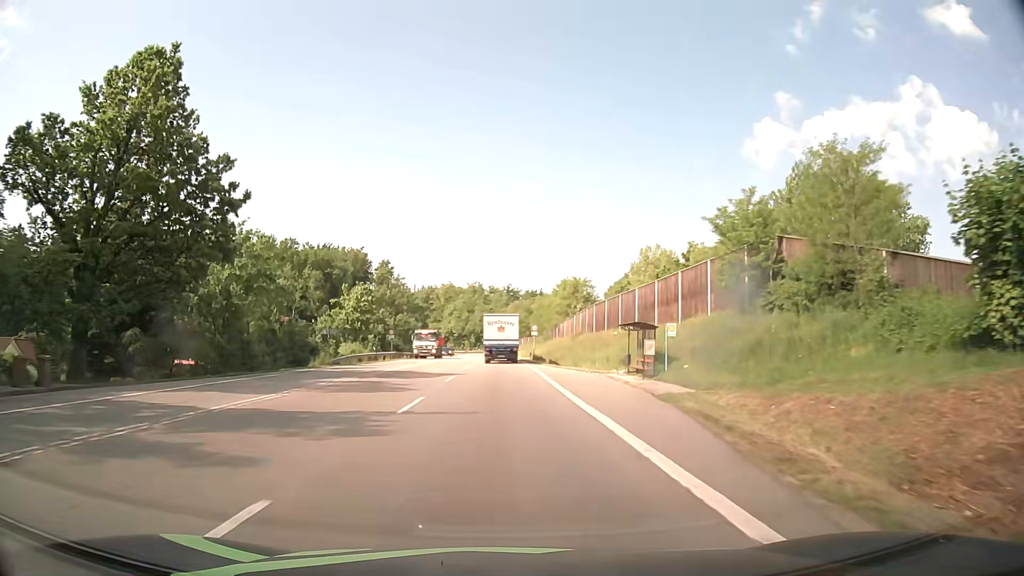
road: secondary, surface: asphalt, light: Day
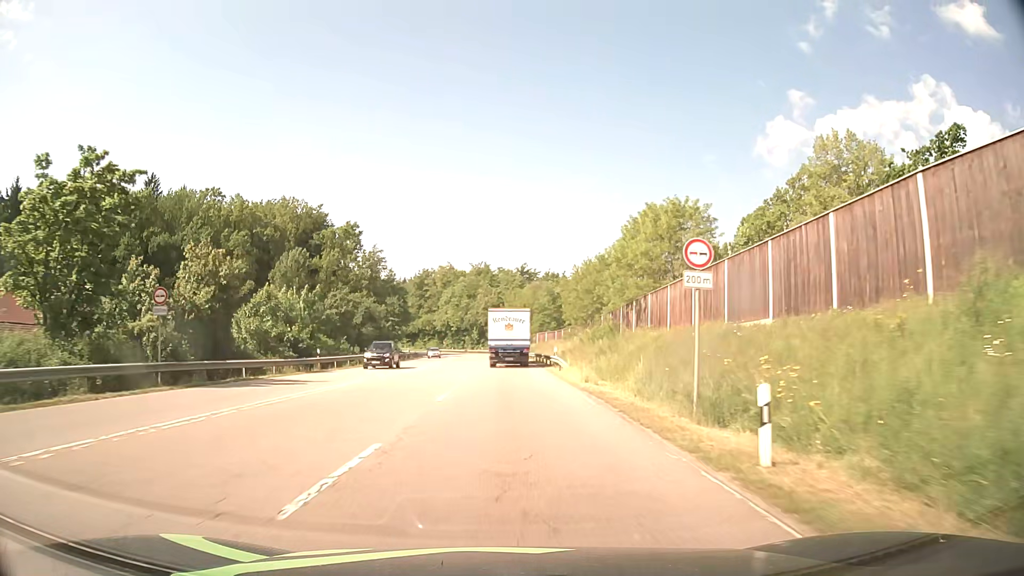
(-0.5, +54.0) m; -1°
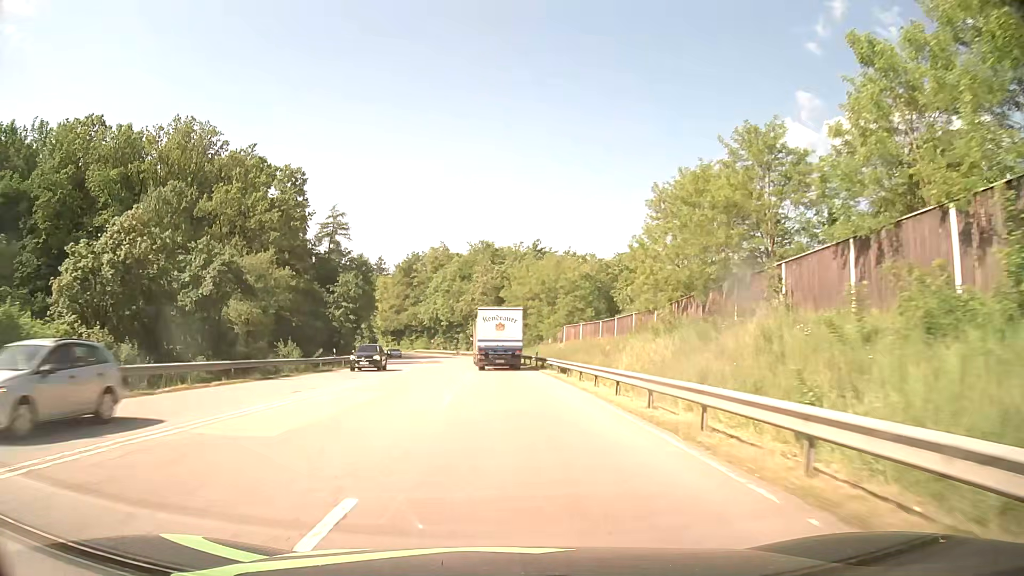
(-0.3, +41.5) m; -1°
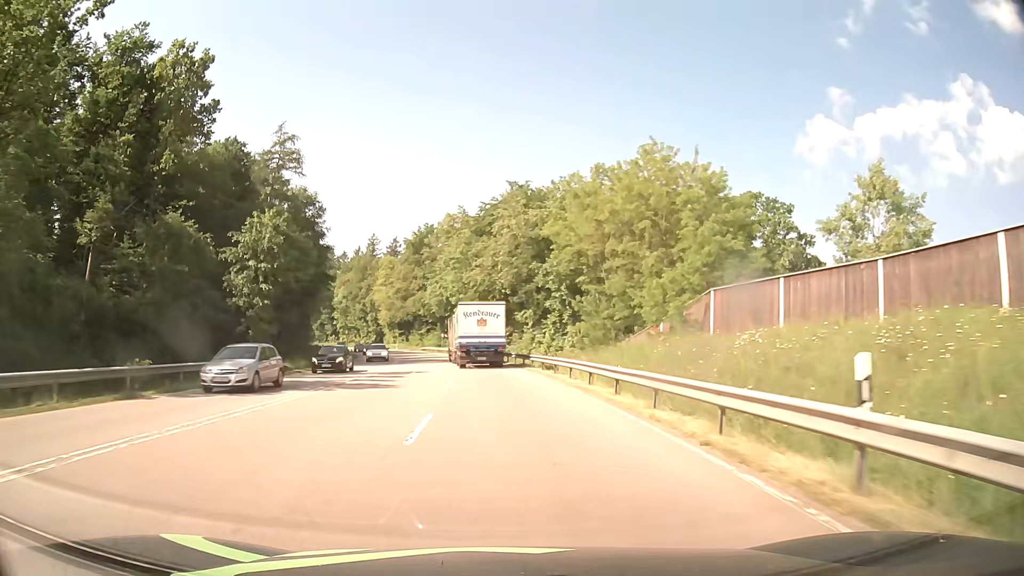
(-0.5, +41.1) m; -3°
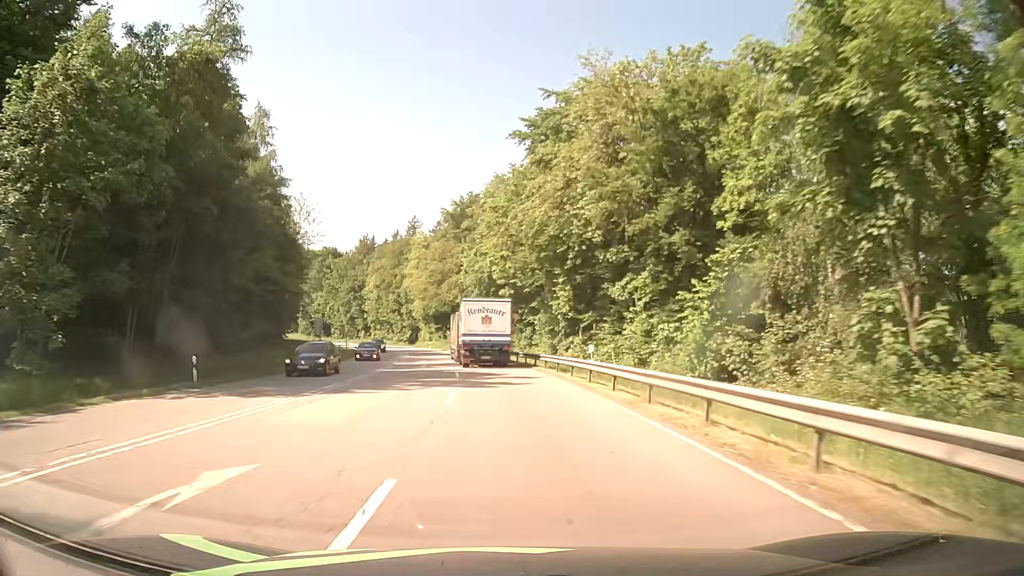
(-1.1, +30.6) m; -5°
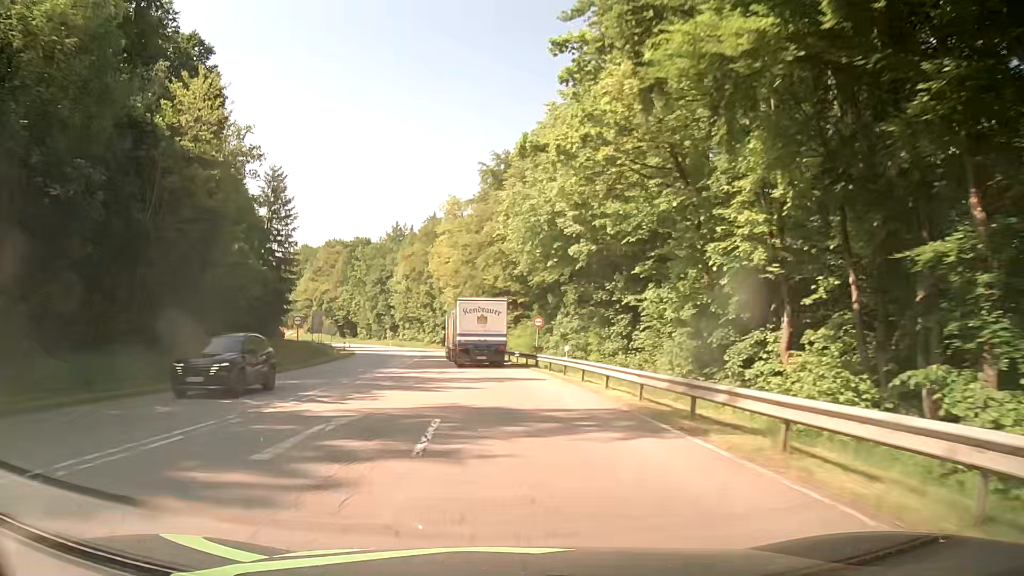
(-0.8, +30.6) m; -3°
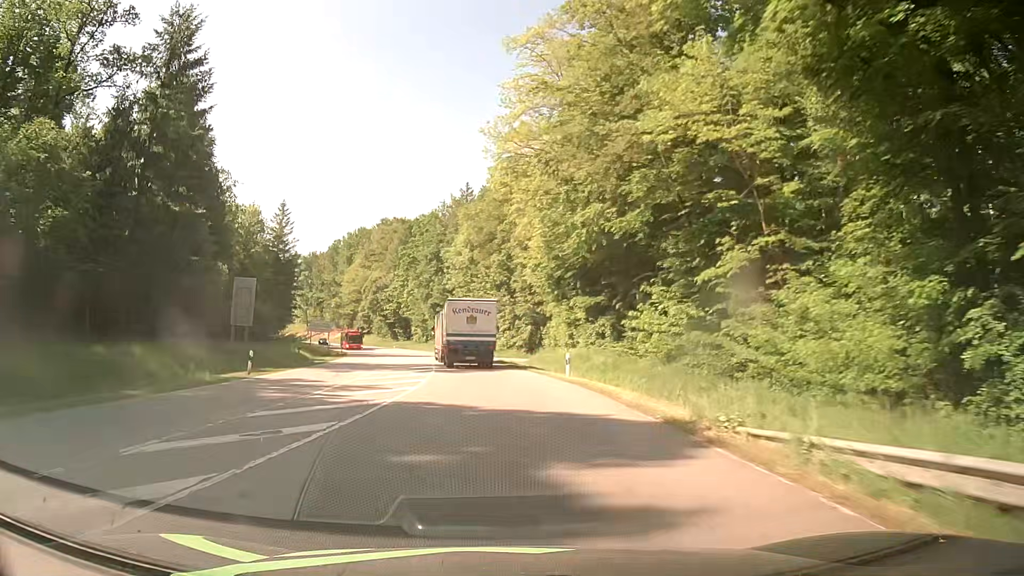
(-3.9, +52.1) m; -9°
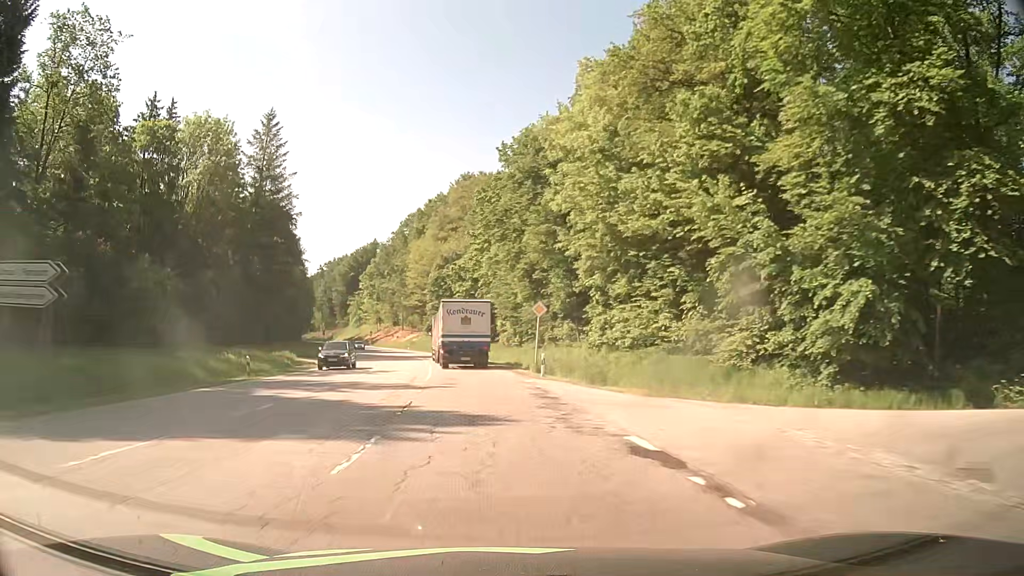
(-3.7, +54.4) m; -9°
(0, +10) (-1, +20) (-2, +30) (-3, +40) (-4, +50) (-6, +60) (-8, +69) (-10, +79) (-12, +89) (-15, +99) m
